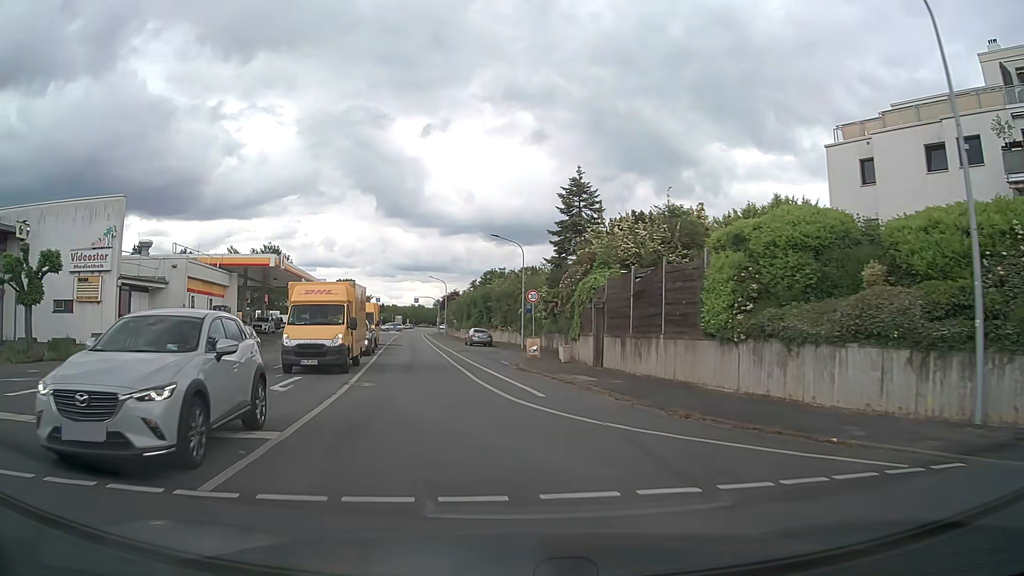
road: tertiary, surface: asphalt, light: Day
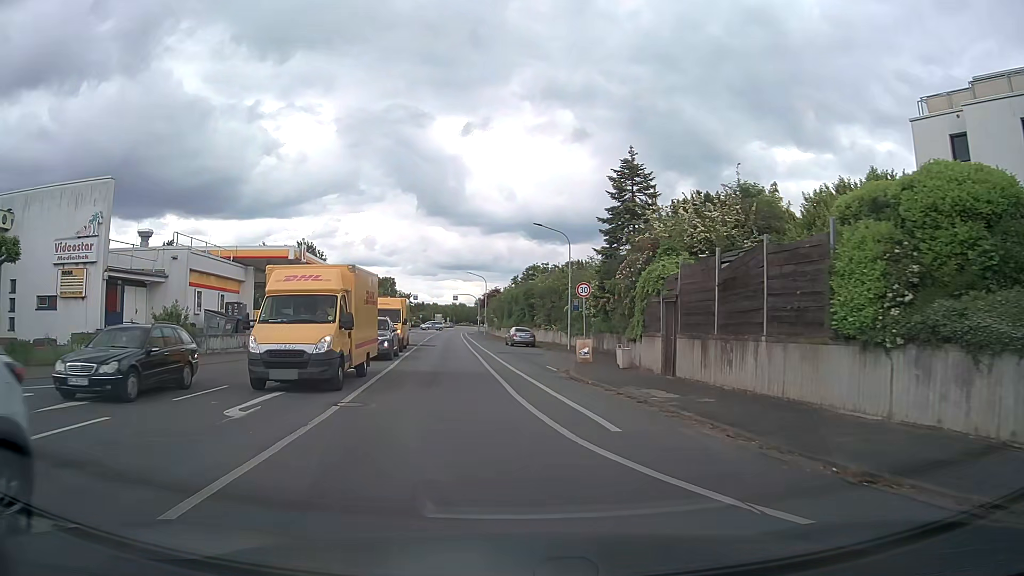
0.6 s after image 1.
(-0.2, +4.6) m; -3°
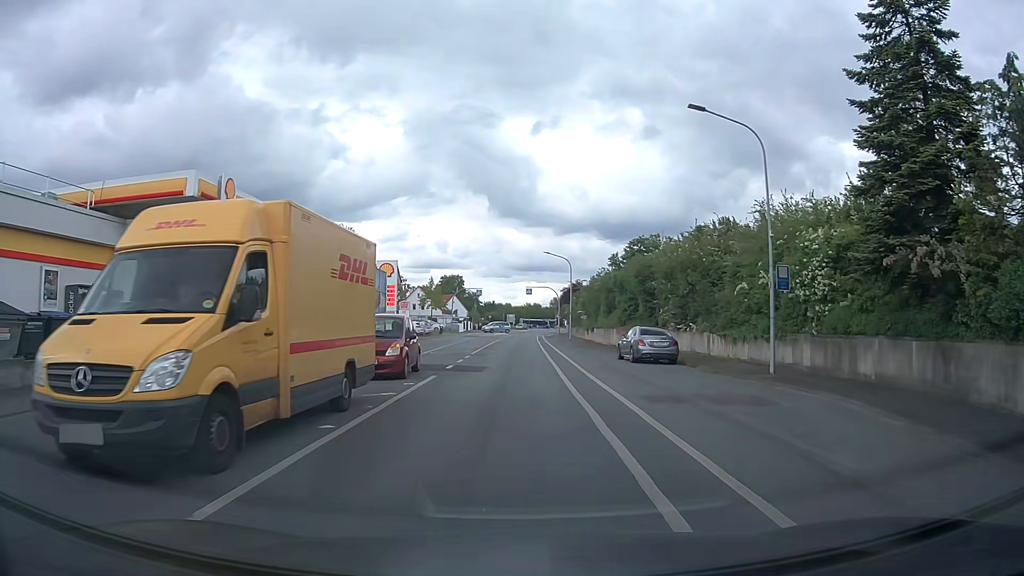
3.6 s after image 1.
(-2.0, +23.1) m; -7°
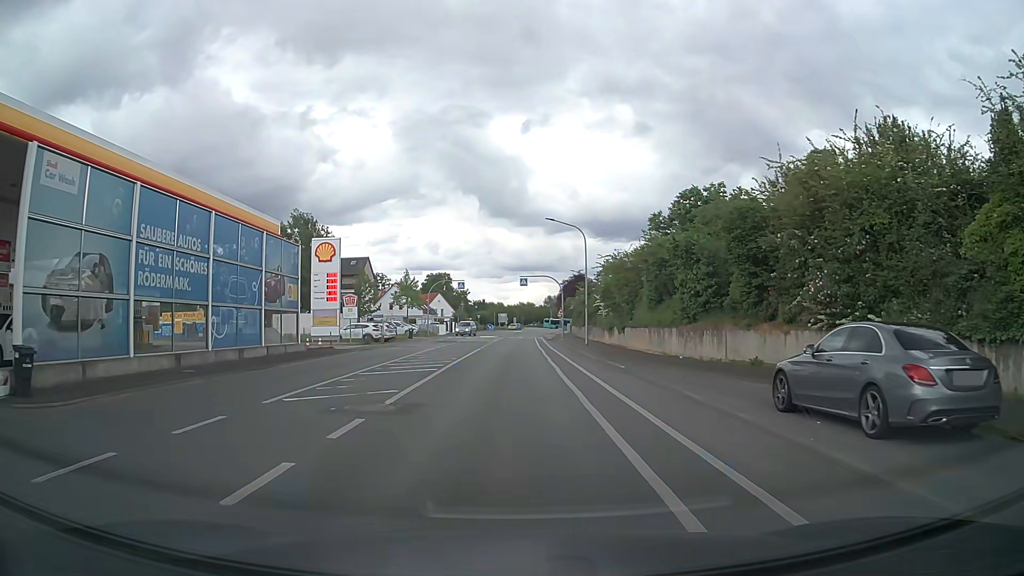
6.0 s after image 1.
(+0.2, +18.9) m; +1°
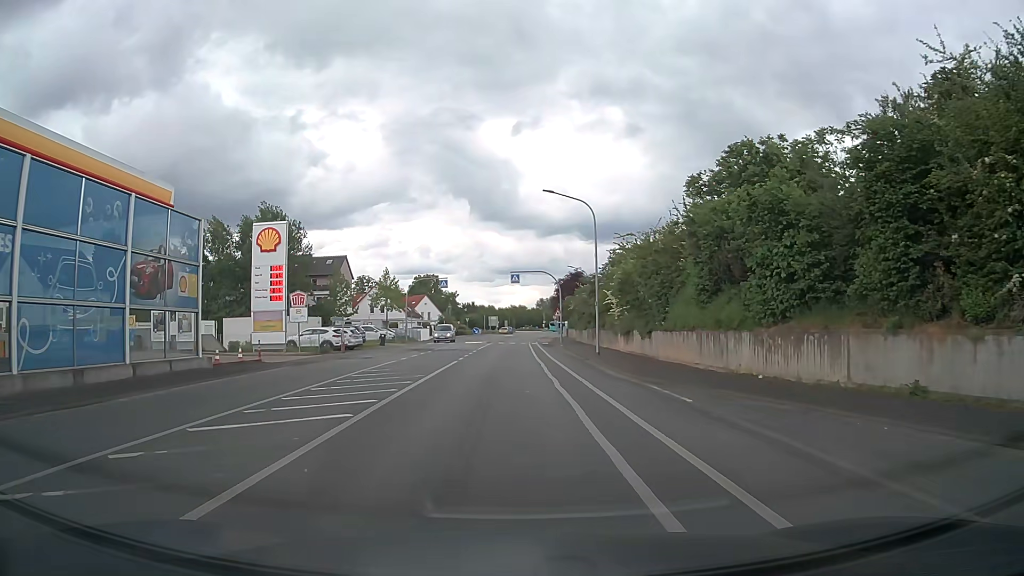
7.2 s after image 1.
(0.0, +9.6) m; 0°
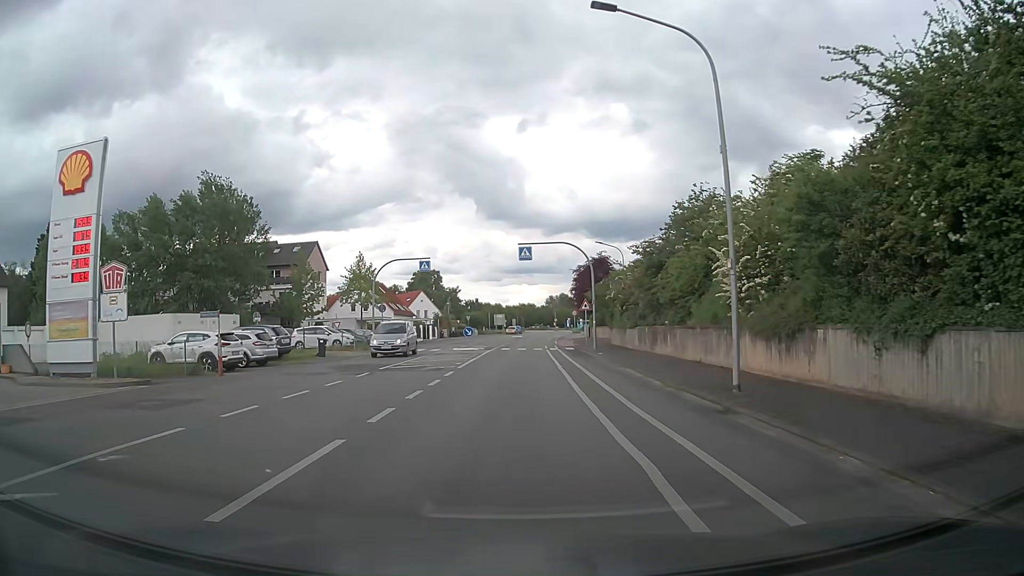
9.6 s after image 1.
(-0.1, +19.1) m; 0°
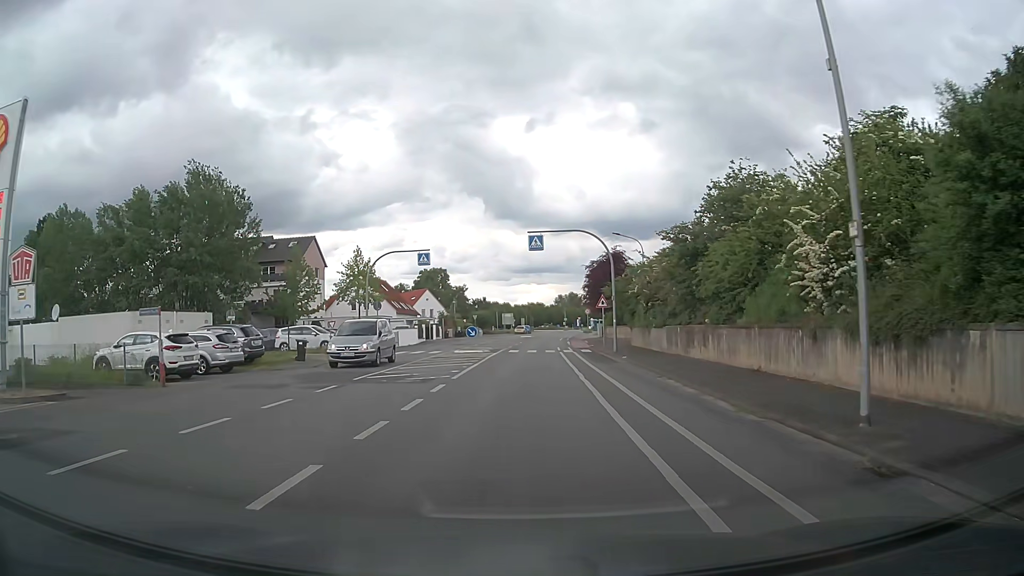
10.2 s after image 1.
(-0.1, +4.8) m; -1°
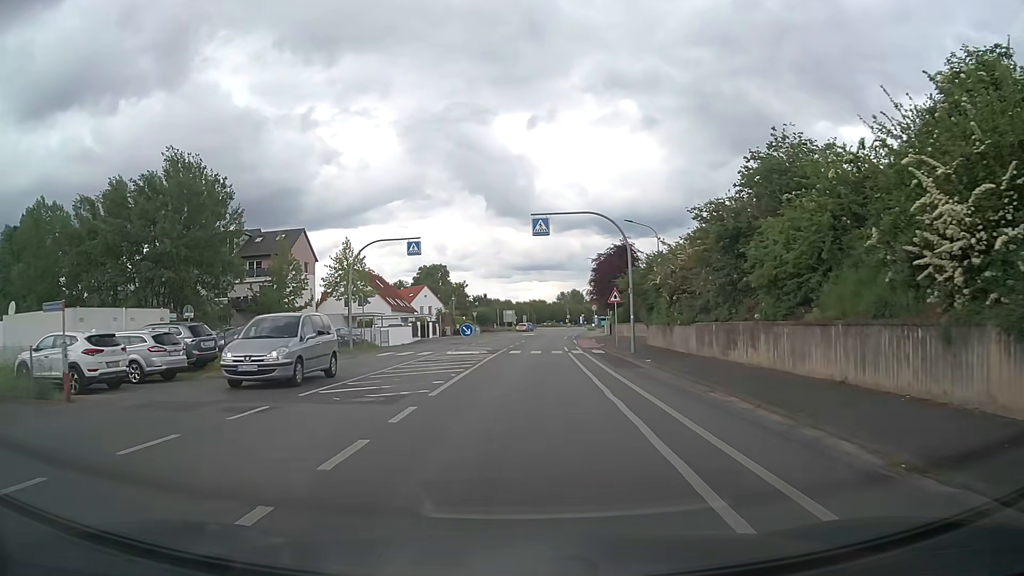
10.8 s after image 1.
(0.0, +4.8) m; 0°
(0, +10) (0, +20) (+1, +30) (+1, +40) (+1, +50) (+2, +60) (+3, +70) (+4, +80) (+5, +90) (+6, +100) m
